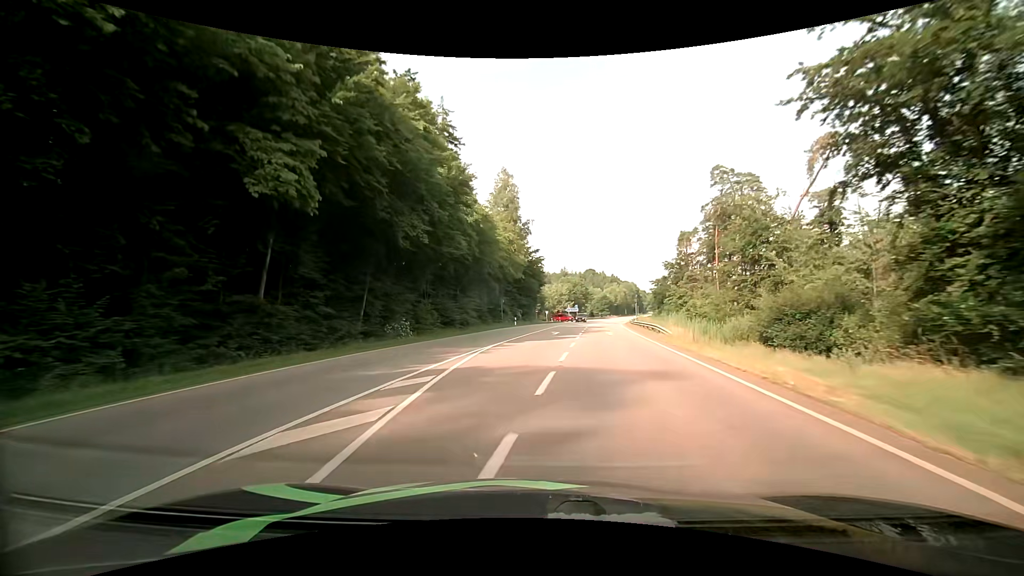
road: secondary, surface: asphalt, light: Day
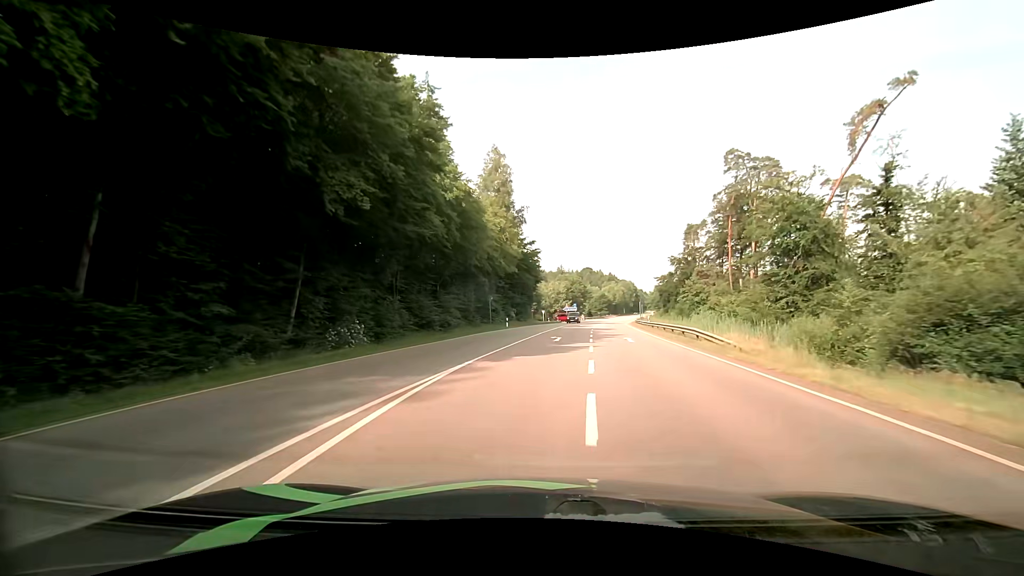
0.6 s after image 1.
(+0.1, +8.7) m; +1°
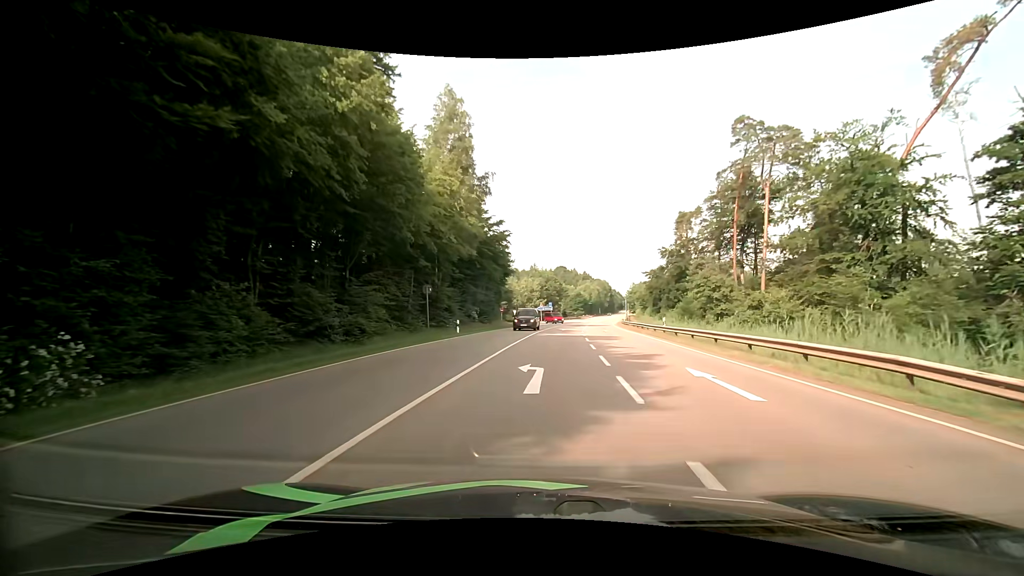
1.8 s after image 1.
(+0.4, +15.4) m; +3°
